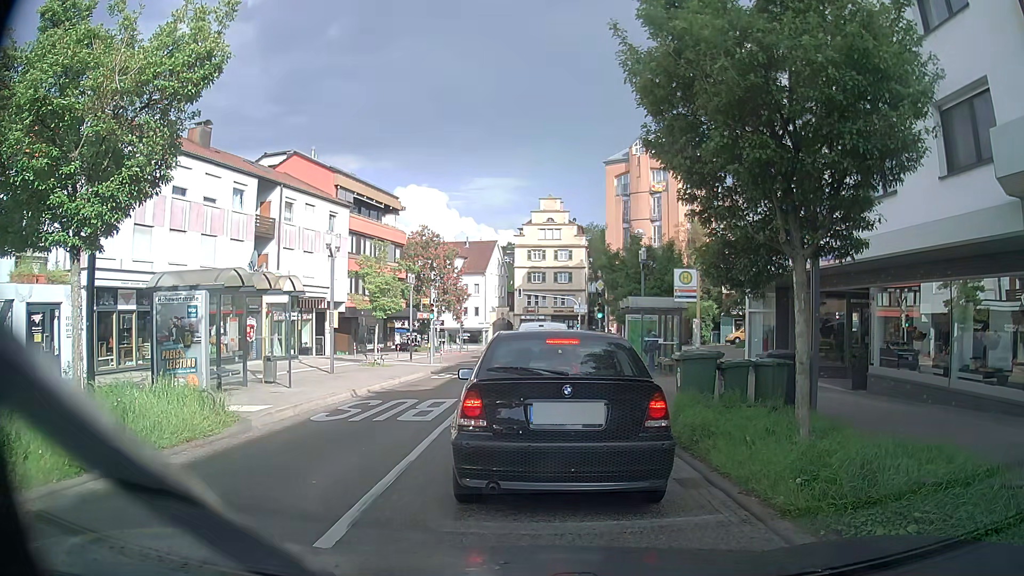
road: secondary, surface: asphalt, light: Day
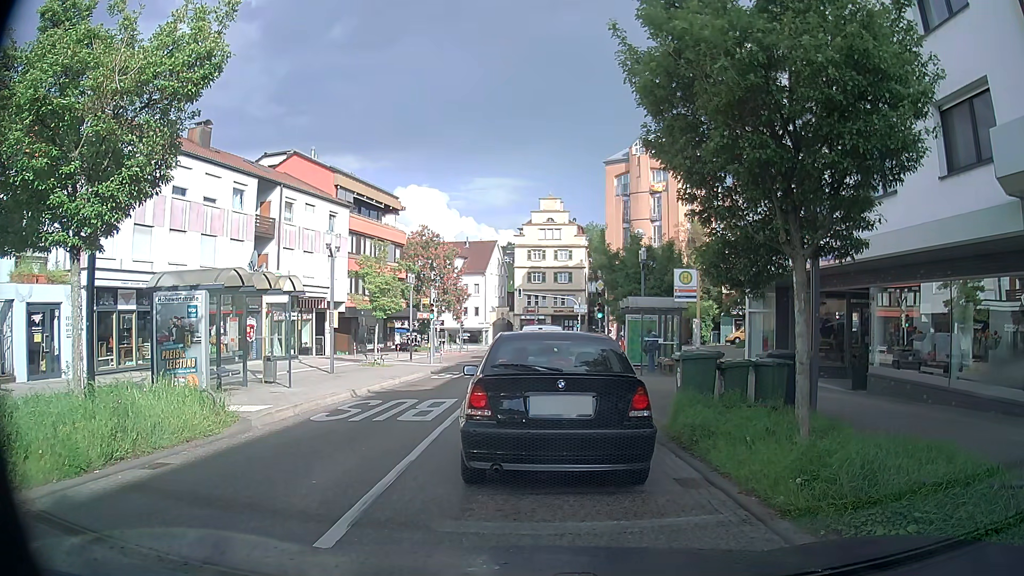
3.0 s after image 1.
(0.0, 0.0) m; 0°
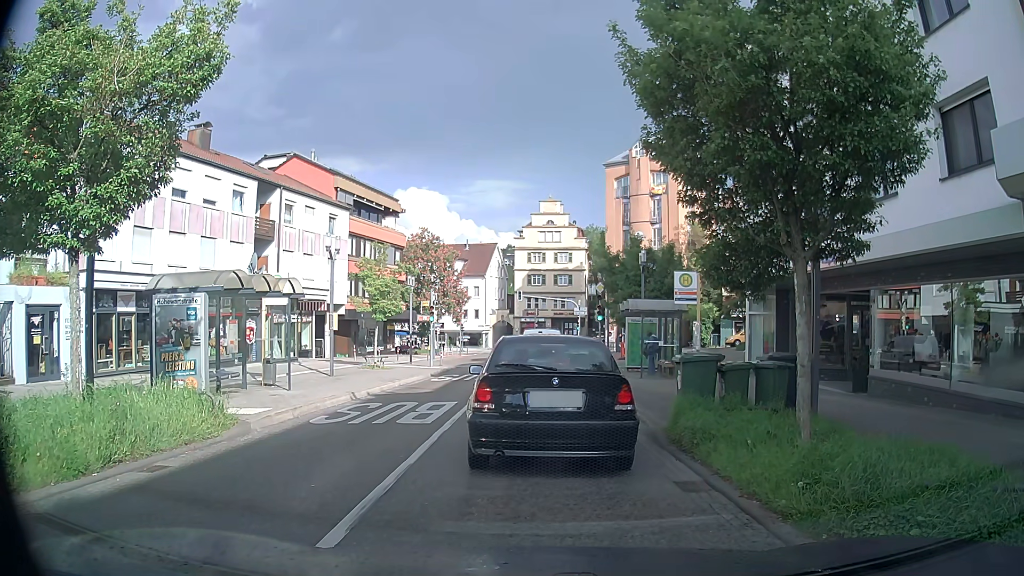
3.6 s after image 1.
(0.0, 0.0) m; 0°
